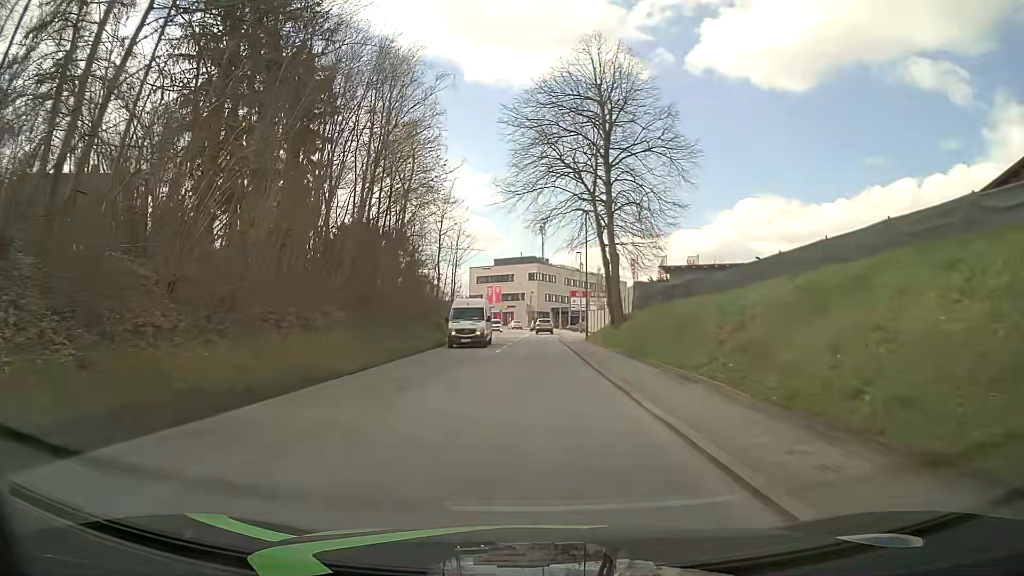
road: tertiary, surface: asphalt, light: Day
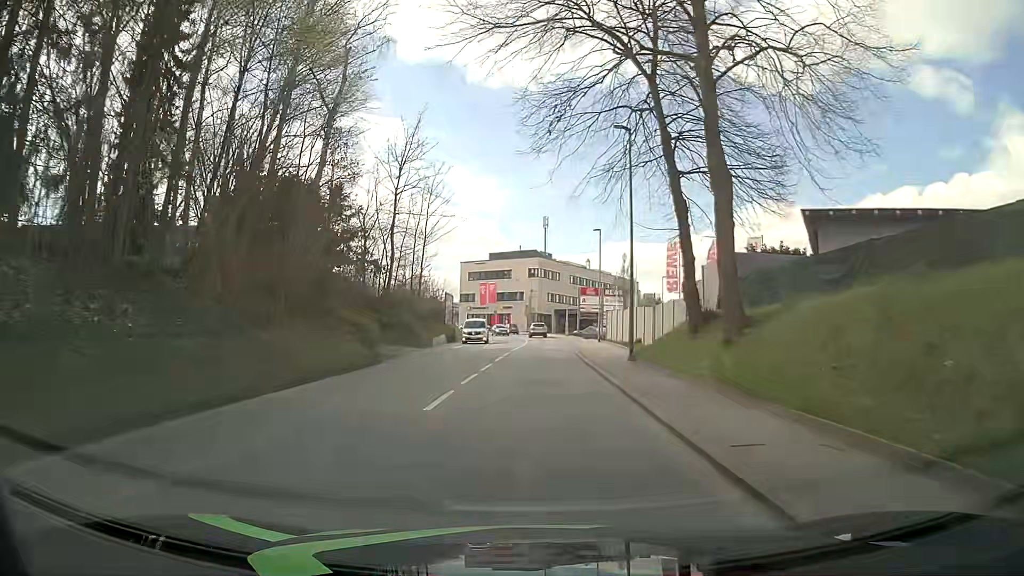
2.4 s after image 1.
(+0.2, +19.3) m; 0°
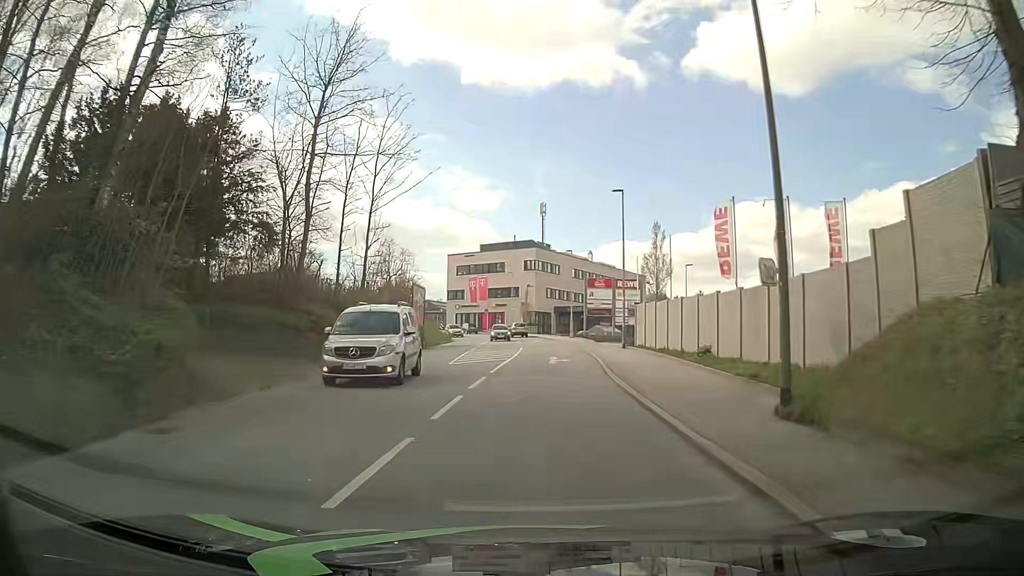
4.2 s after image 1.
(+0.1, +14.4) m; 0°
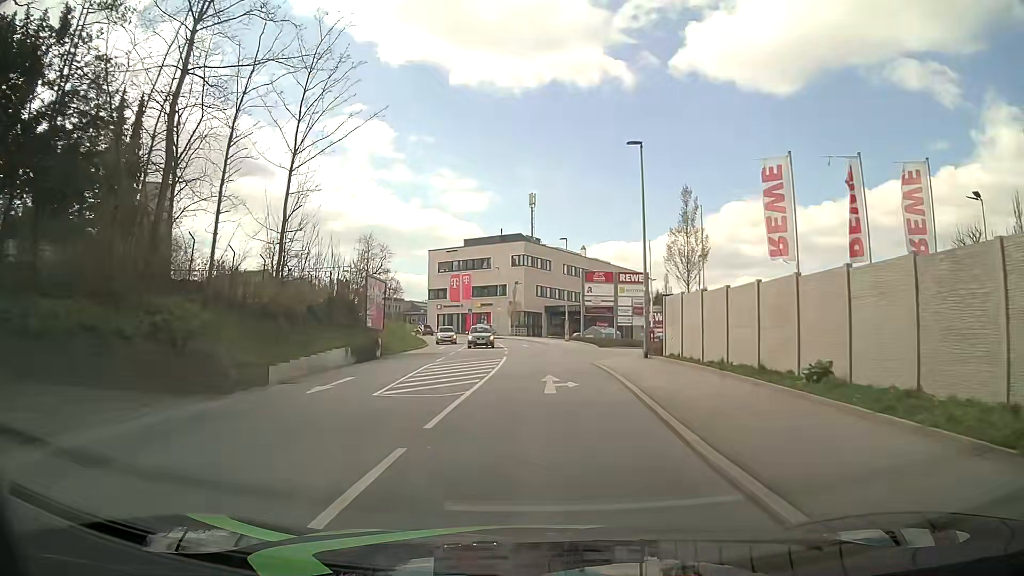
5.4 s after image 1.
(+0.2, +9.6) m; +2°
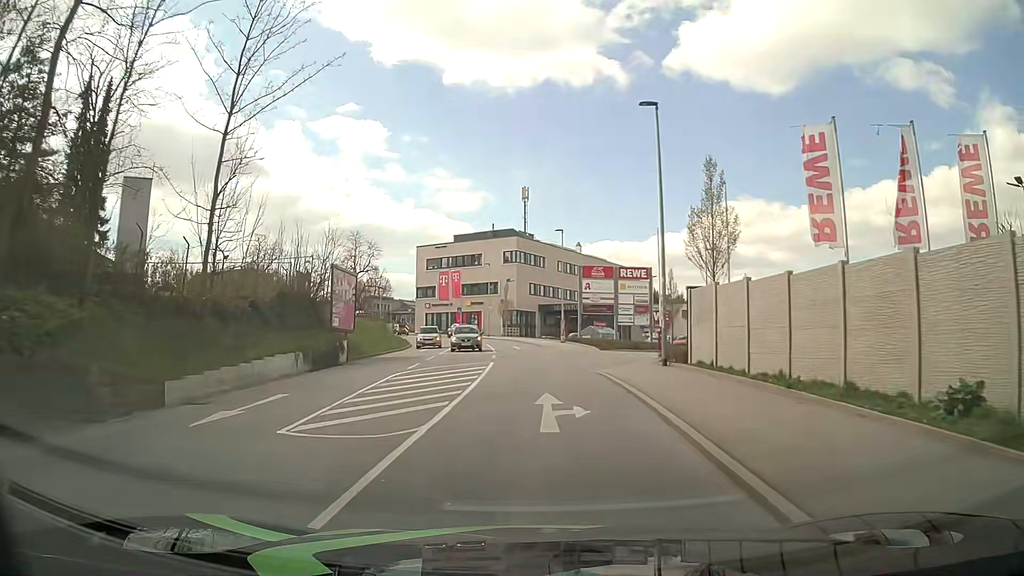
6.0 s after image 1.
(-0.1, +4.8) m; 0°
